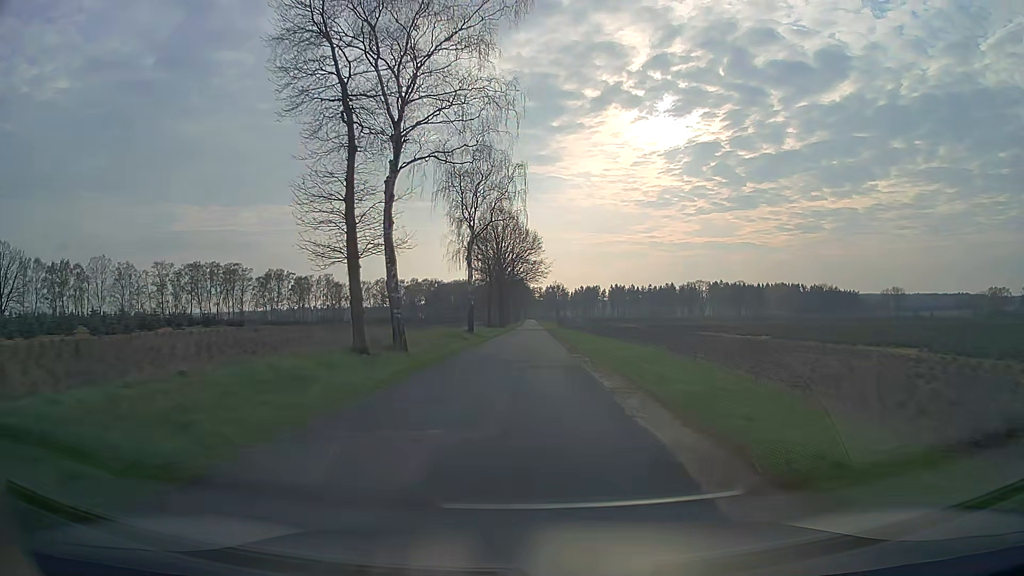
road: unclassified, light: Day
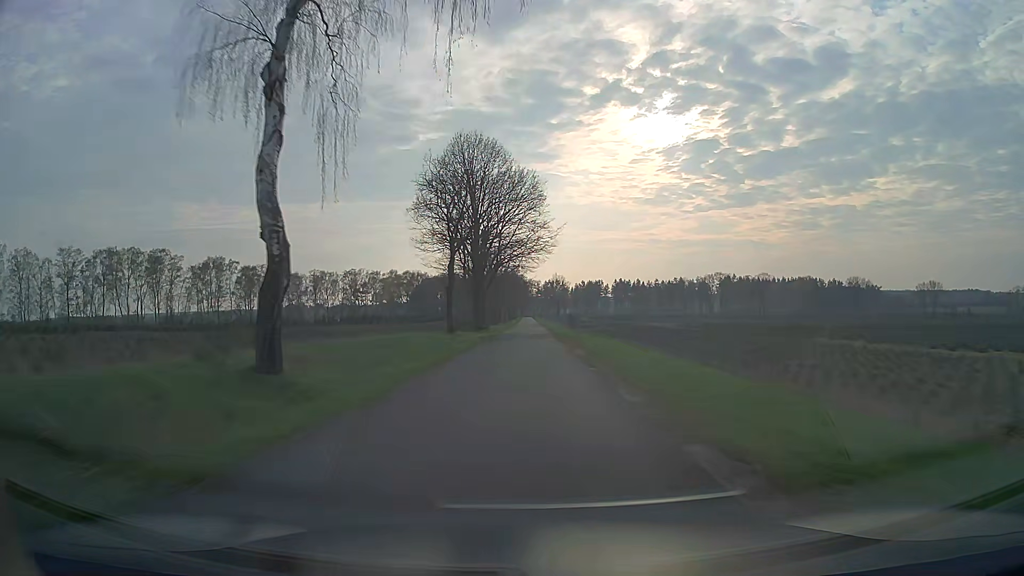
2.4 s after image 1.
(0.0, +40.4) m; 0°
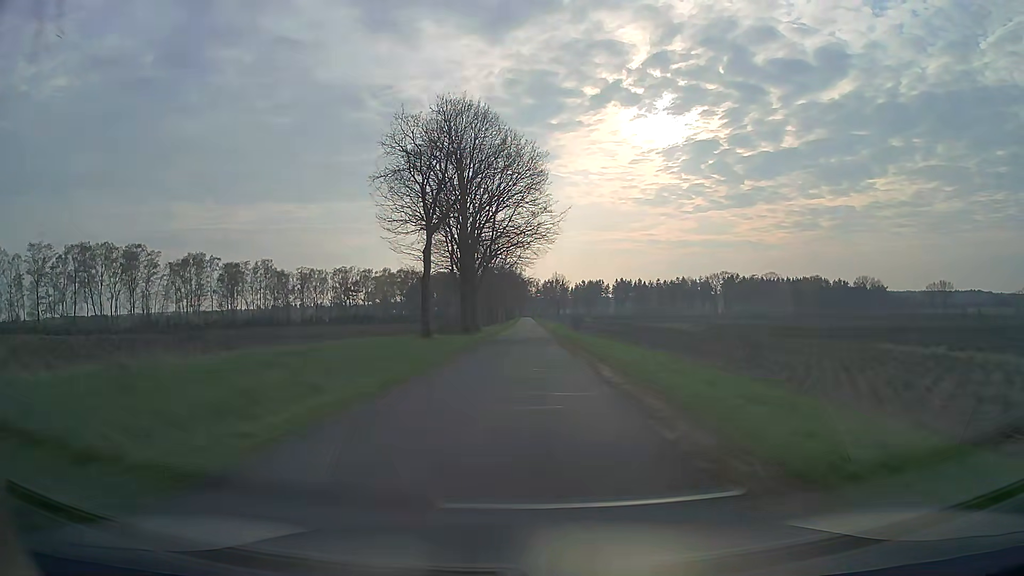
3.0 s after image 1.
(0.0, +10.4) m; 0°
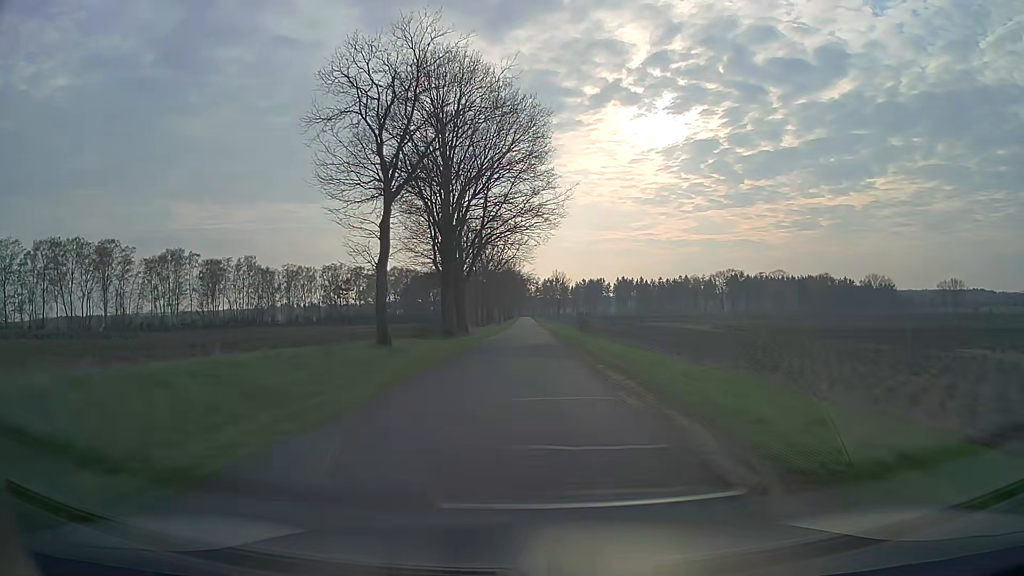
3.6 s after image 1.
(0.0, +10.5) m; 0°
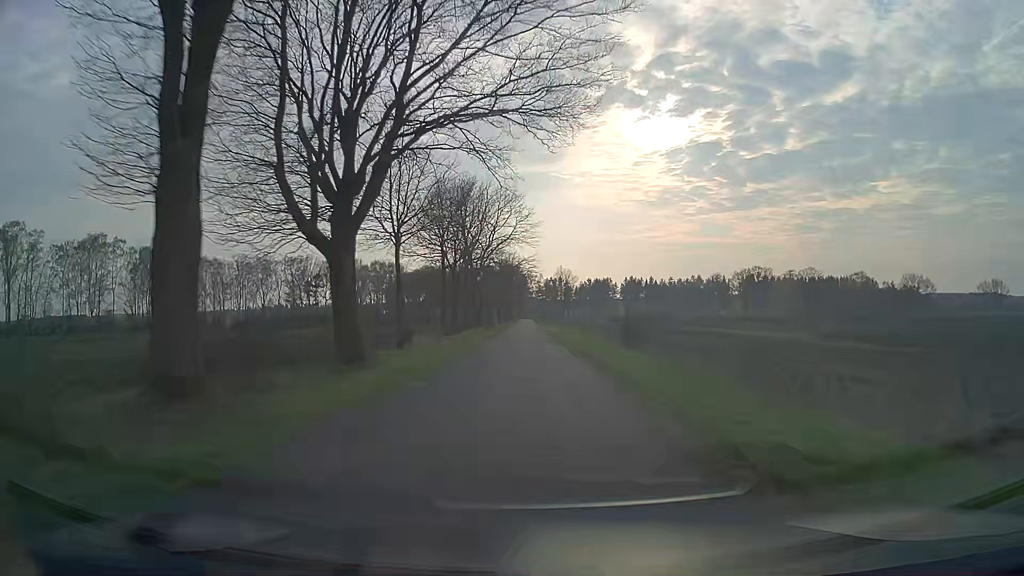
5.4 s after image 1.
(-0.1, +32.0) m; 0°
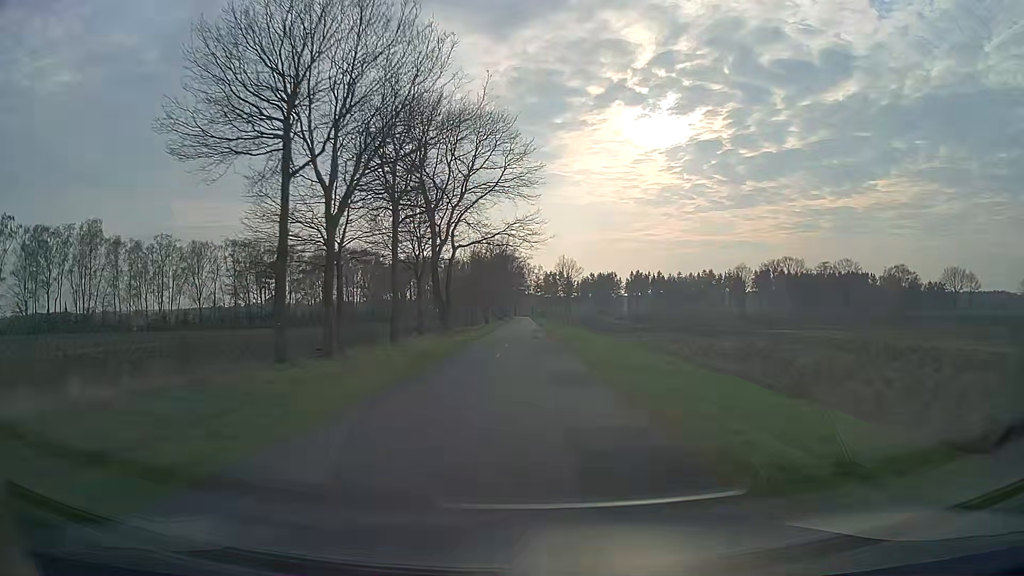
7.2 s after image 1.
(+0.1, +32.7) m; 0°
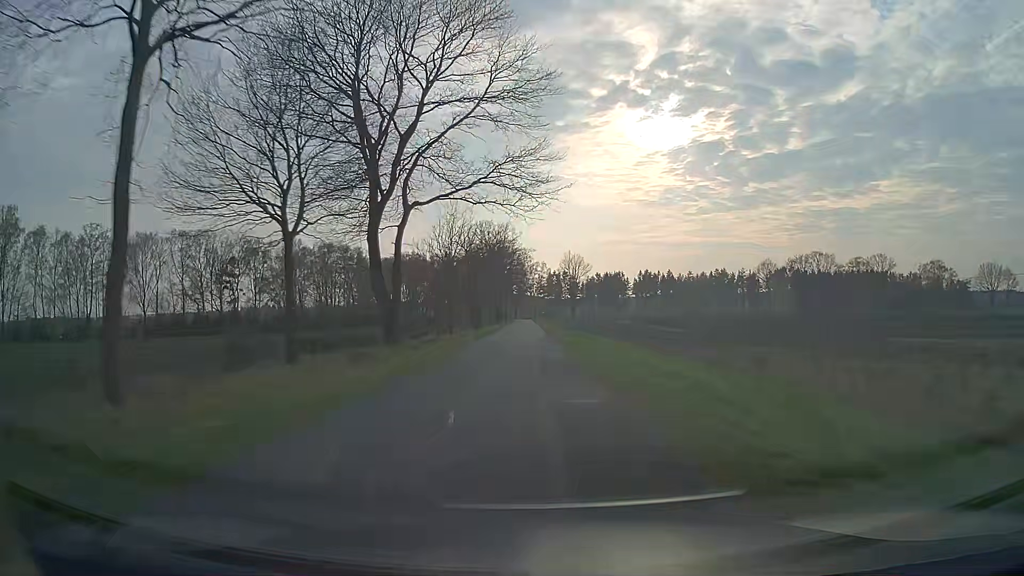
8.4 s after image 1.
(-0.1, +22.2) m; 0°
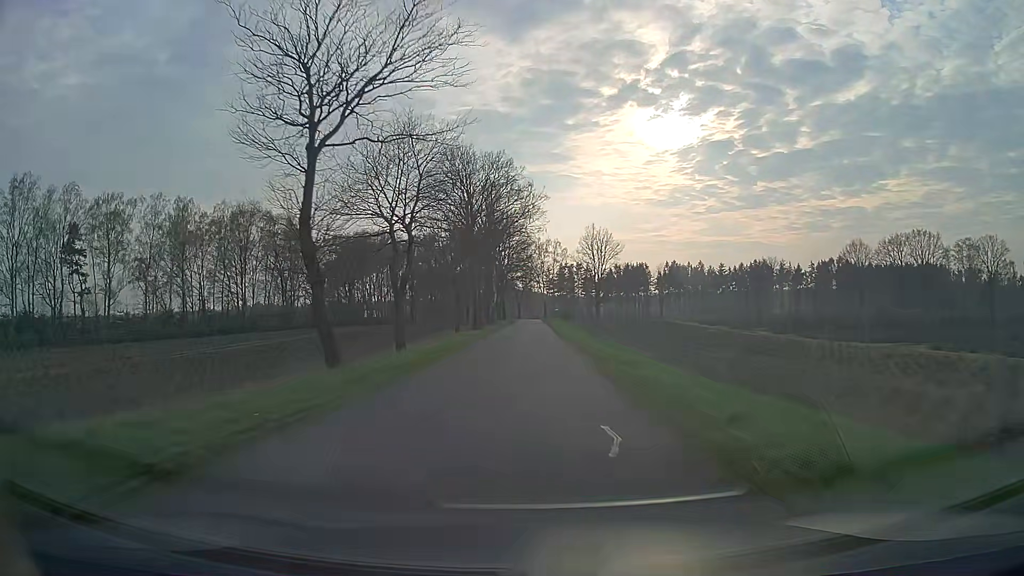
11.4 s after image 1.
(-0.3, +53.6) m; -1°
(0, +10) (0, +20) (0, +30) (0, +40) (0, +50) (+1, +60) (+1, +70) (+1, +80) (+1, +90) (+1, +100) m
